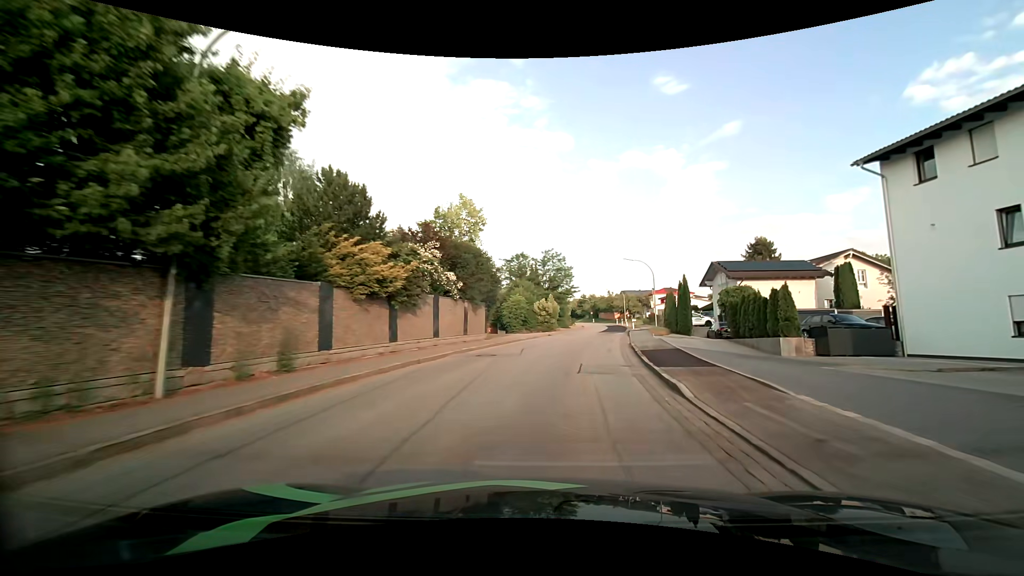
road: tertiary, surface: asphalt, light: Day
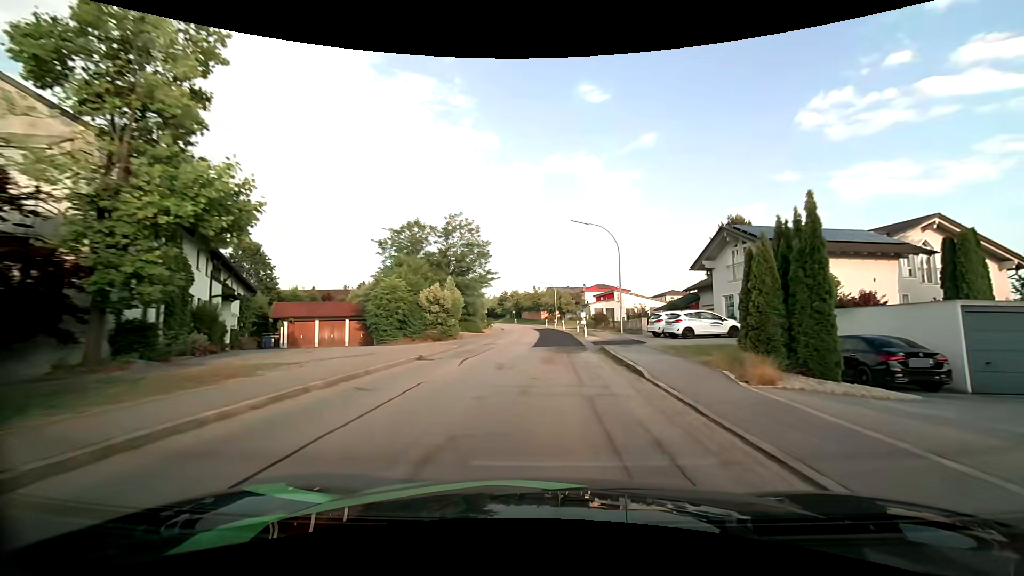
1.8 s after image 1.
(+2.1, +25.0) m; +9°
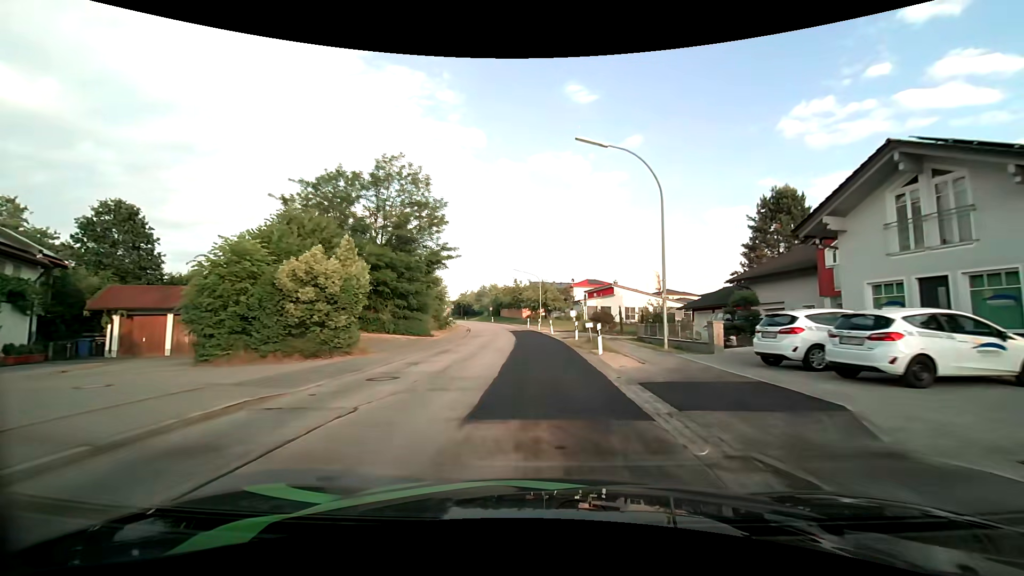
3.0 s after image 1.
(+0.4, +16.7) m; +2°
(0, +10) (0, +20) (0, +30) (-1, +40) (-2, +50) (-3, +60) (-4, +70) (-6, +80) (-9, +89) (-11, +99) m
